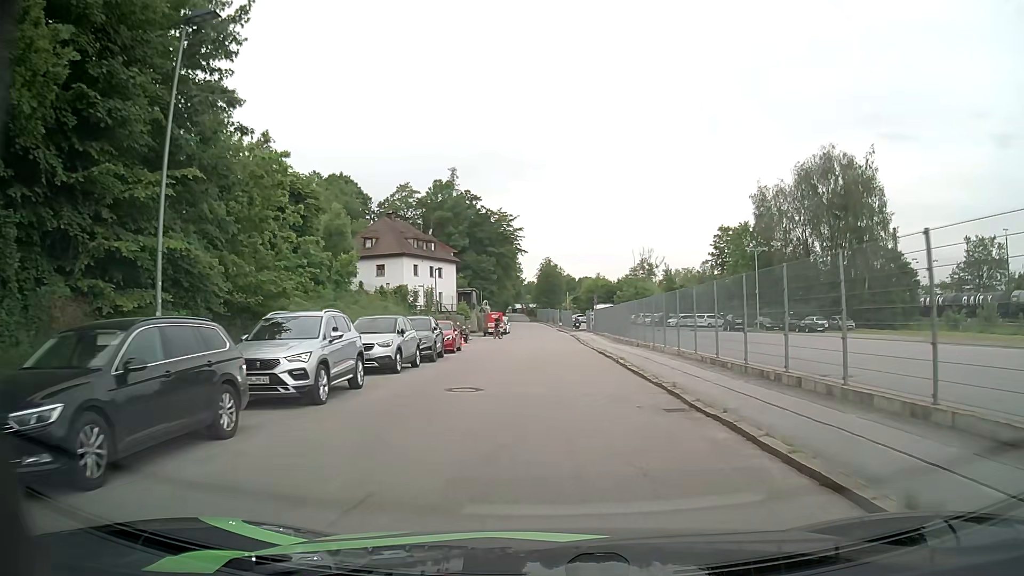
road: residential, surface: asphalt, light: Day
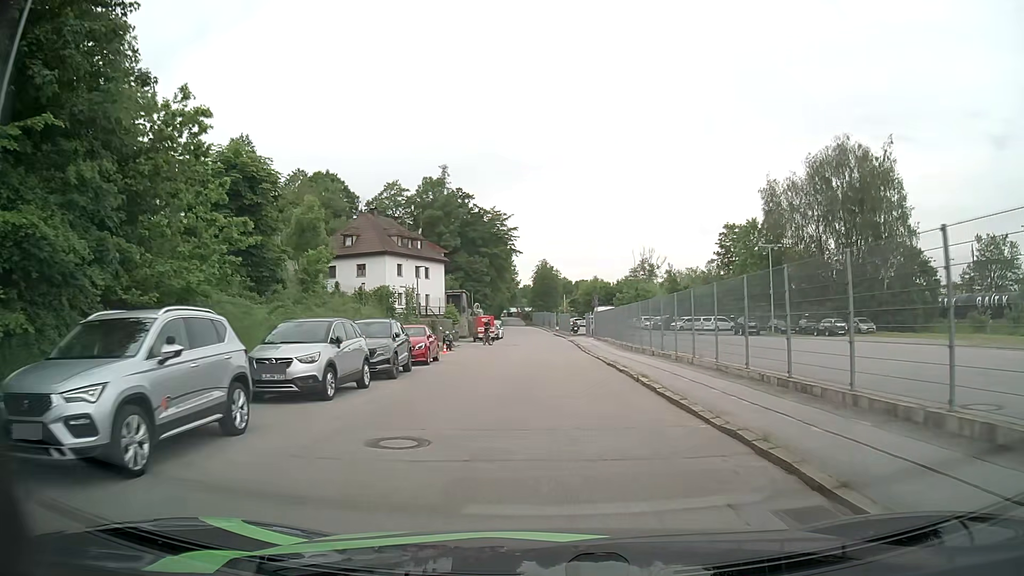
(0.0, +5.6) m; 0°
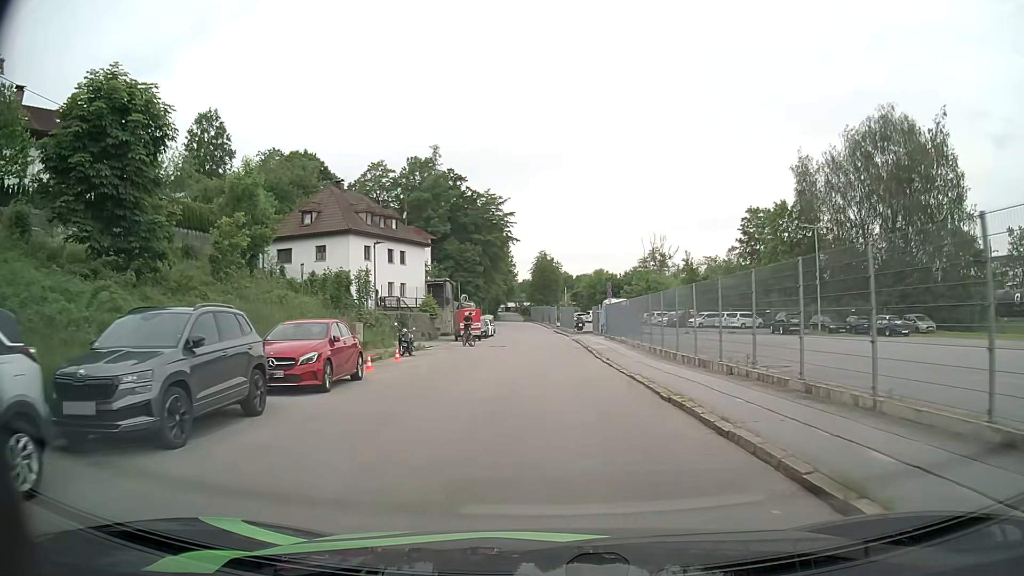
(+0.1, +11.0) m; 0°
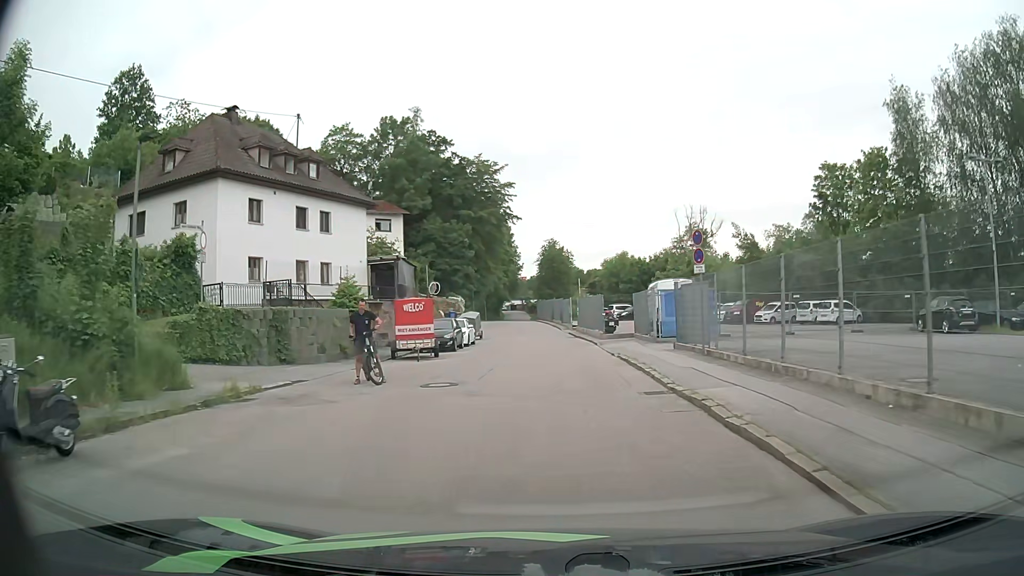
(-0.1, +21.4) m; 0°
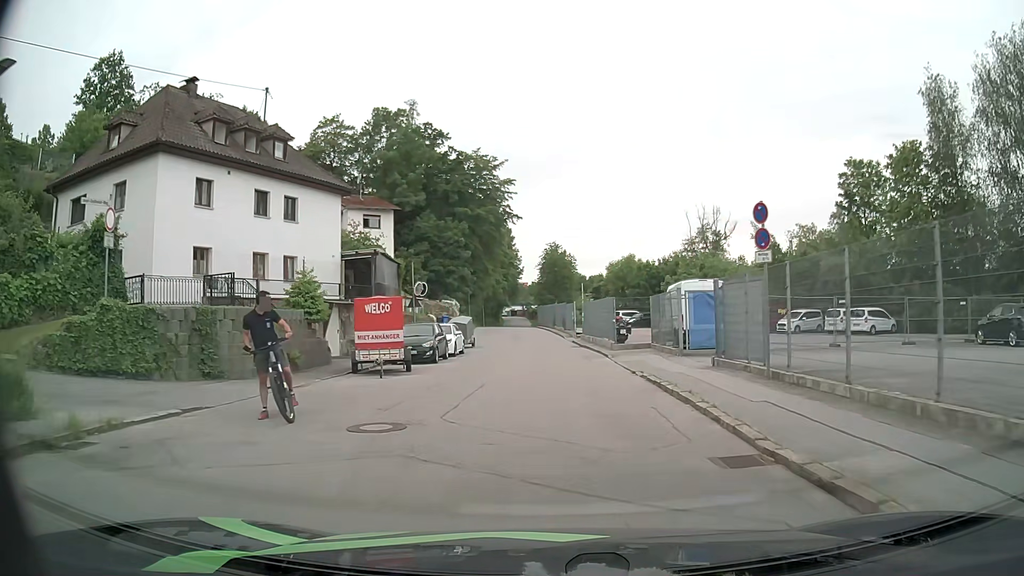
(0.0, +5.2) m; -1°
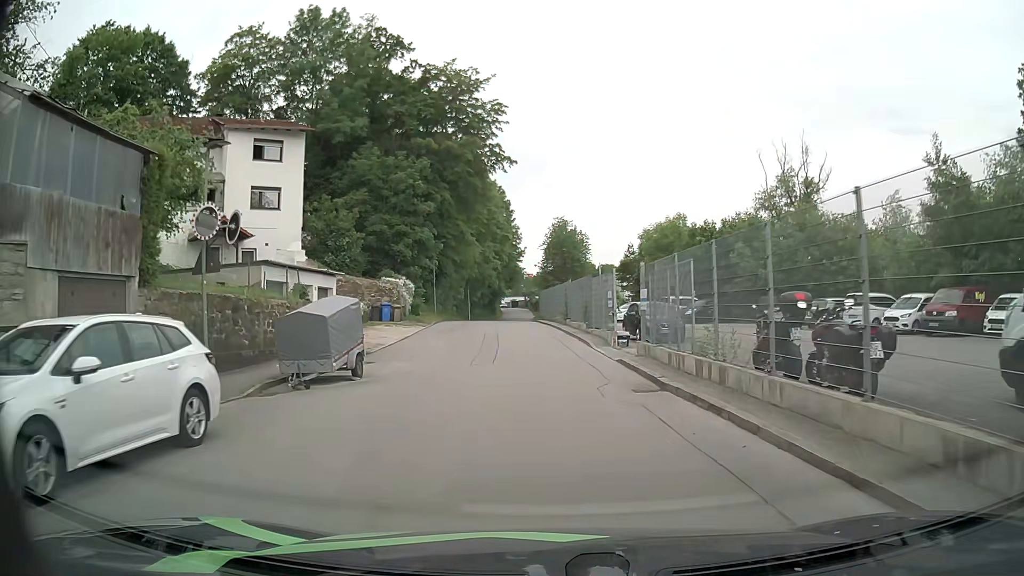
(0.0, +24.9) m; -1°
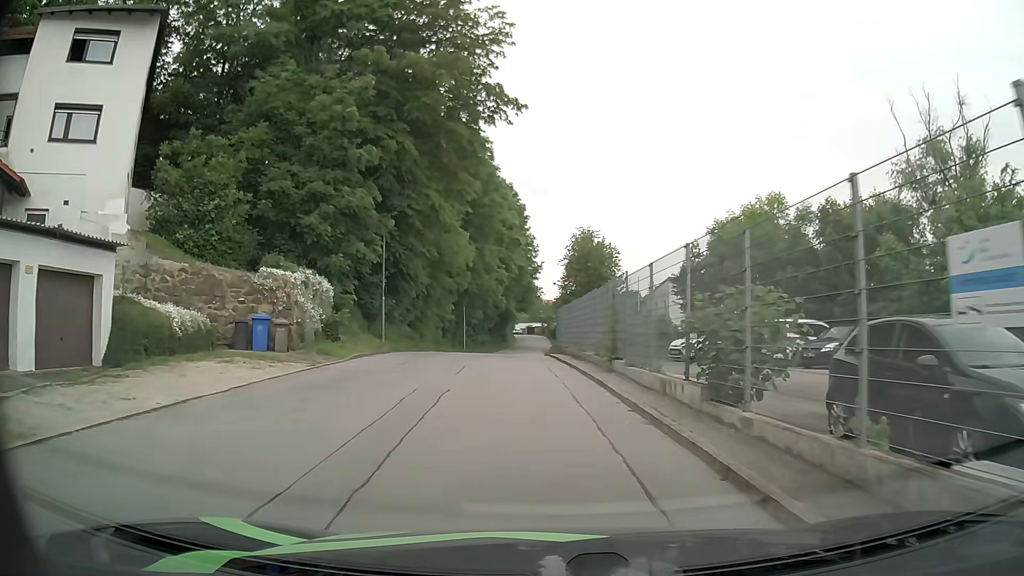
(0.0, +18.9) m; -1°
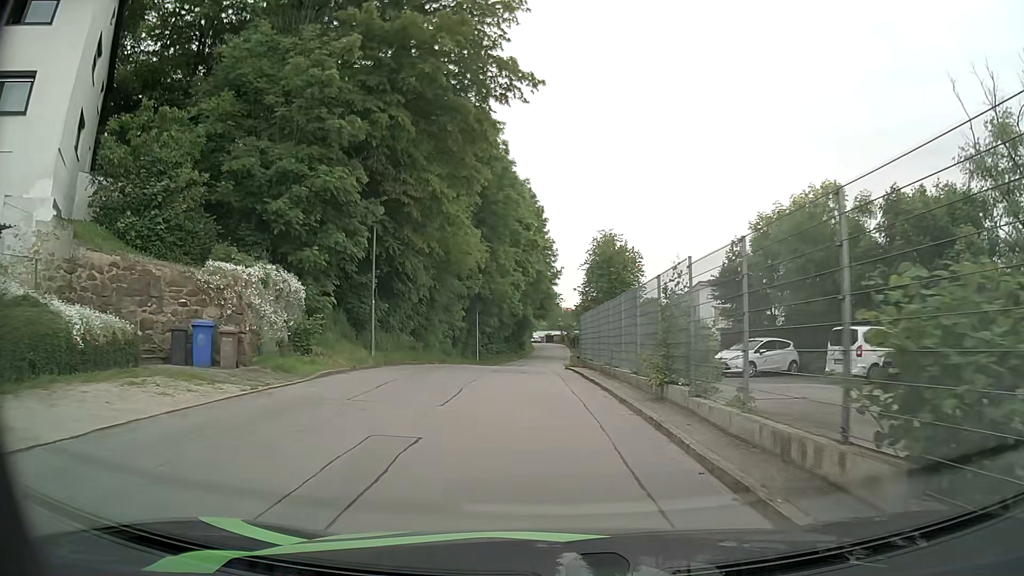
(-0.1, +4.7) m; -1°
(0, +10) (-1, +20) (-1, +30) (-1, +40) (0, +50) (0, +60) (+1, +70) (+1, +80) (+1, +90) (+1, +100) m
